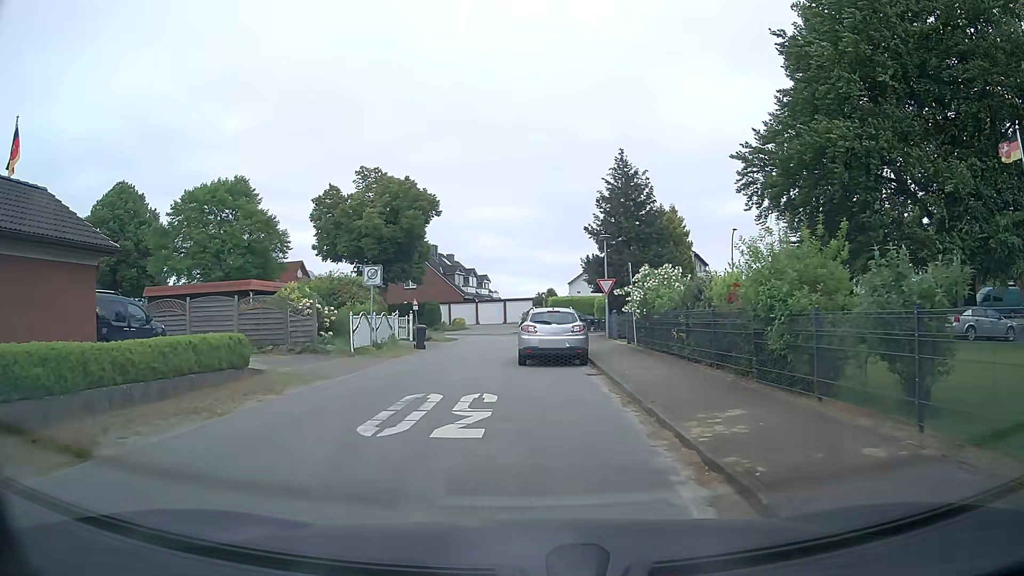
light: Day
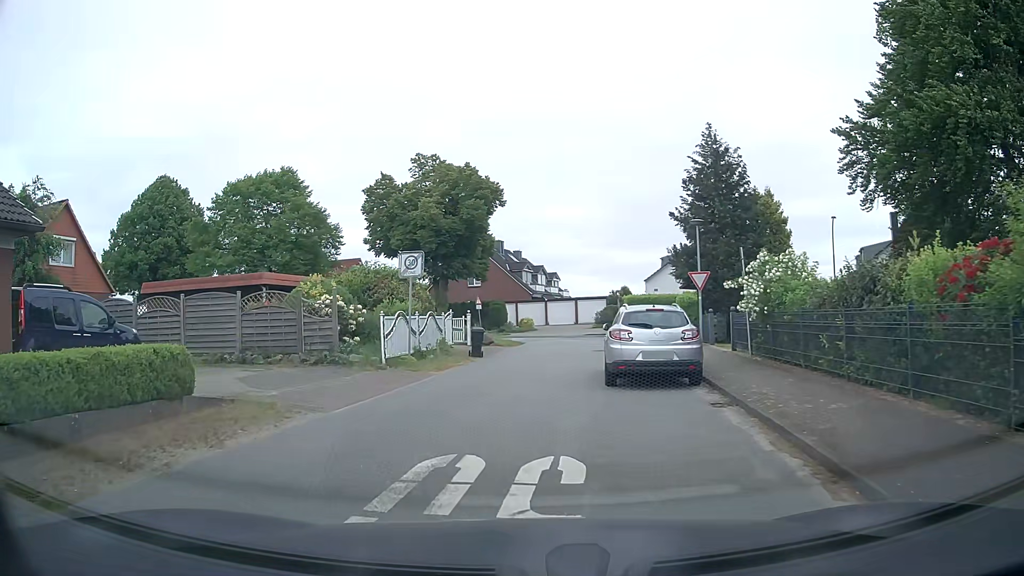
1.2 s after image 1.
(-0.2, +5.0) m; -5°
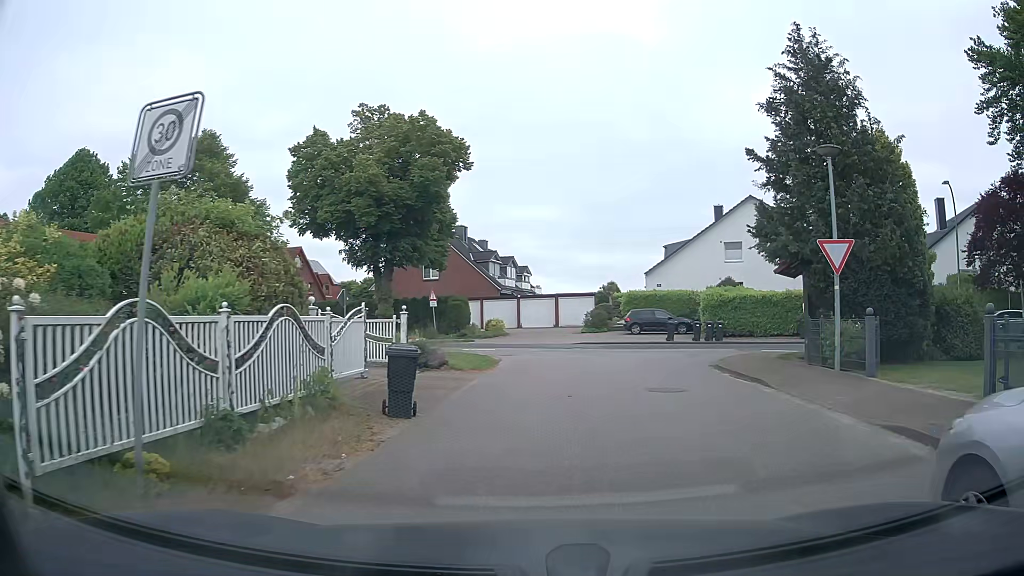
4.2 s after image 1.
(-0.8, +12.8) m; +1°
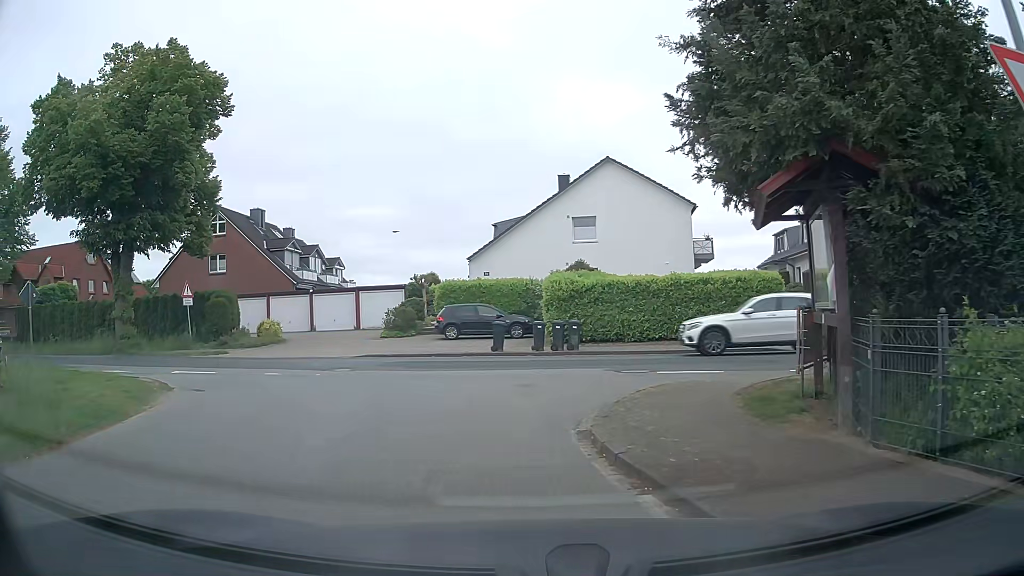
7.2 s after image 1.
(+2.2, +10.6) m; +15°
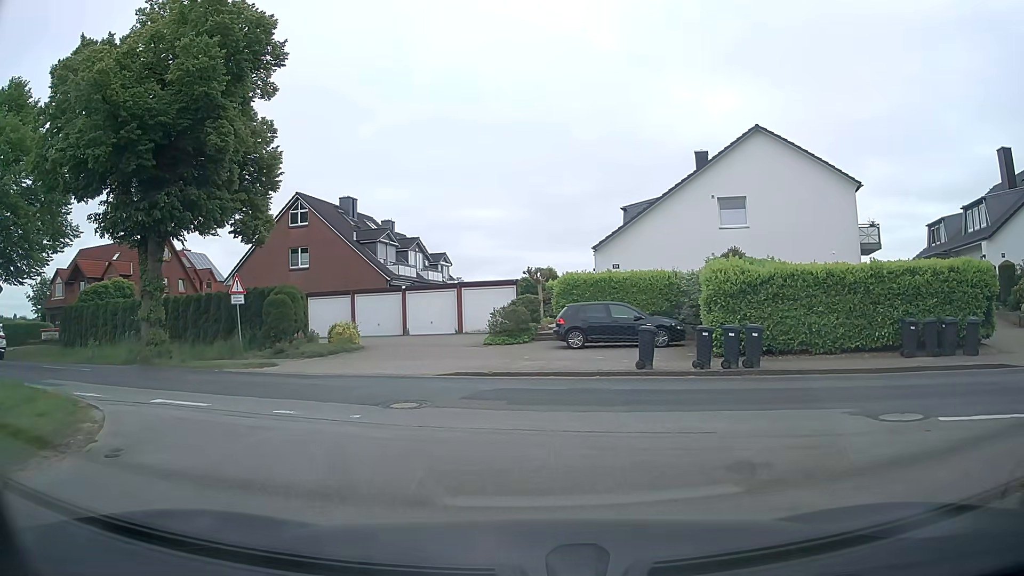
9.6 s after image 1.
(-0.7, +6.4) m; -10°
